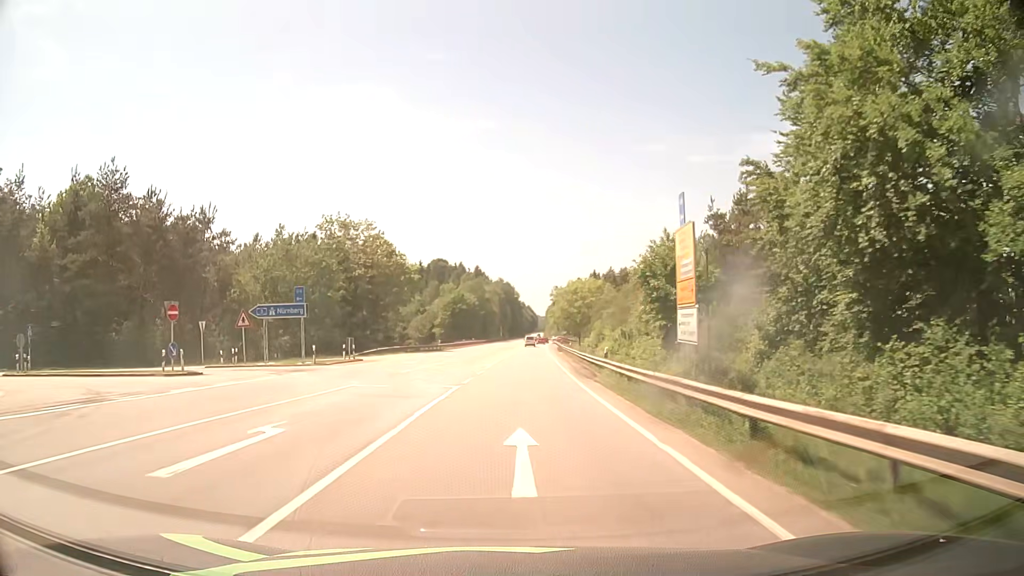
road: secondary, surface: asphalt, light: Day
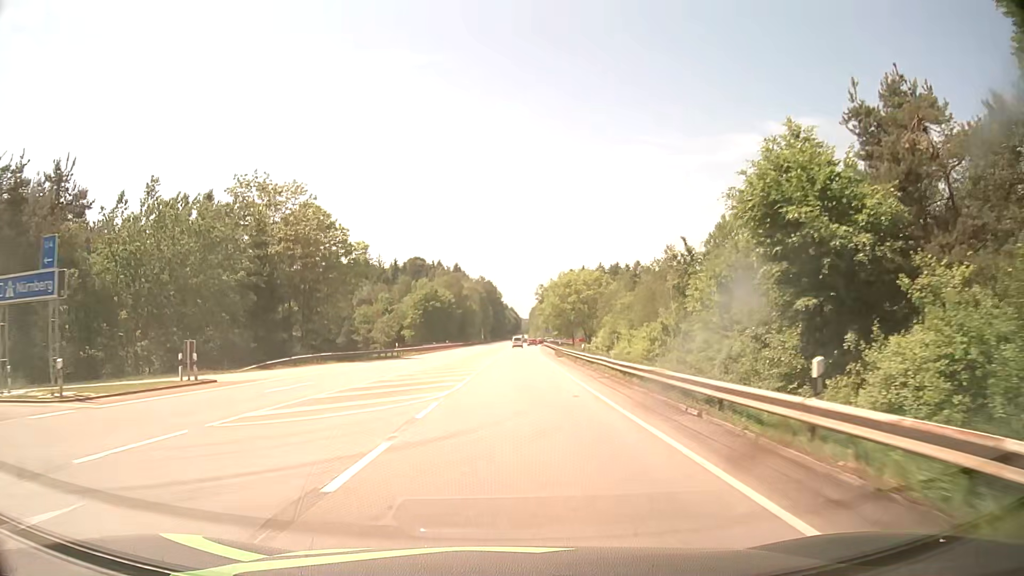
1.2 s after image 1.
(+0.3, +21.6) m; +1°
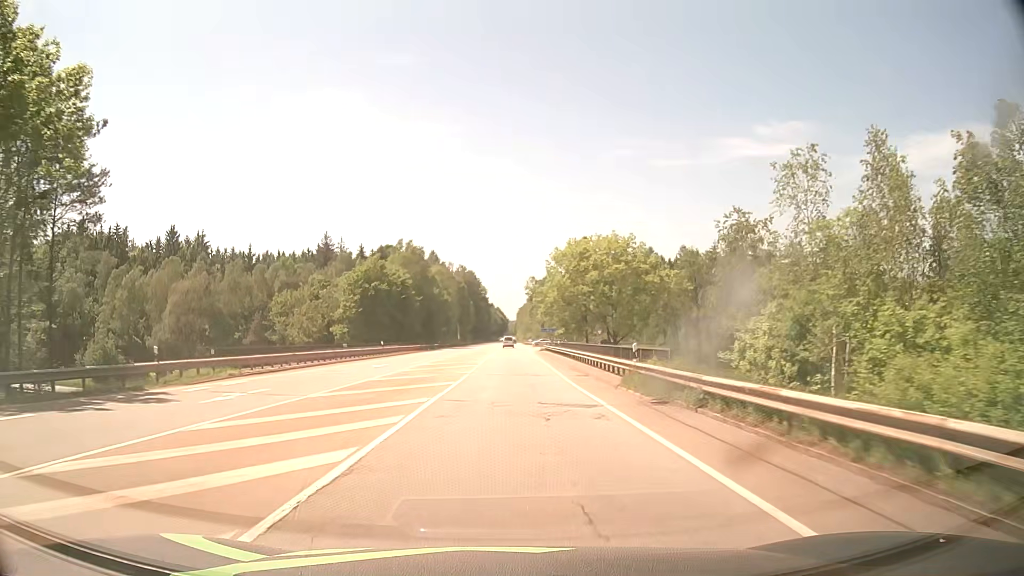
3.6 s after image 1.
(+0.7, +43.1) m; +1°
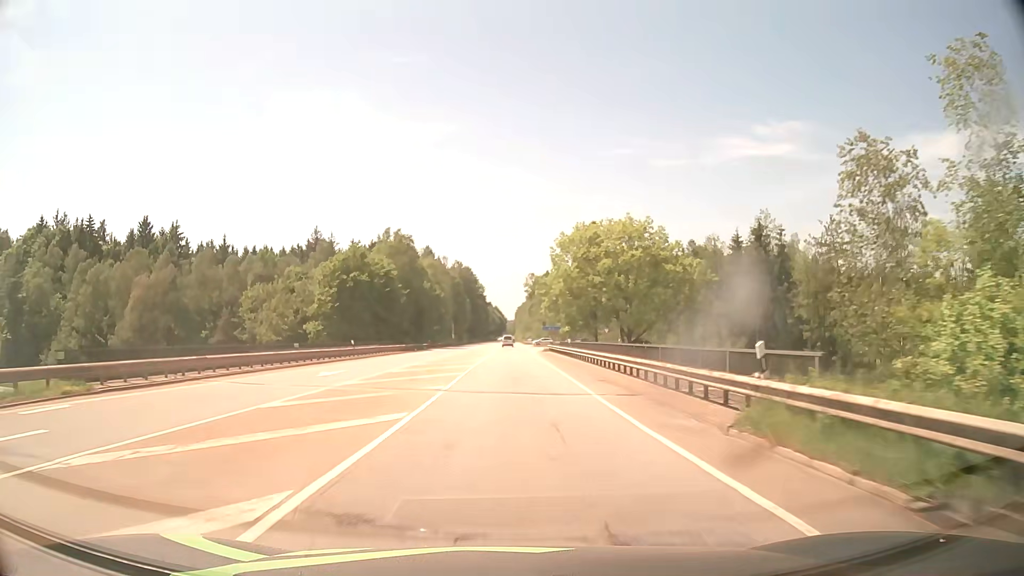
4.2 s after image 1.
(0.0, +10.7) m; 0°
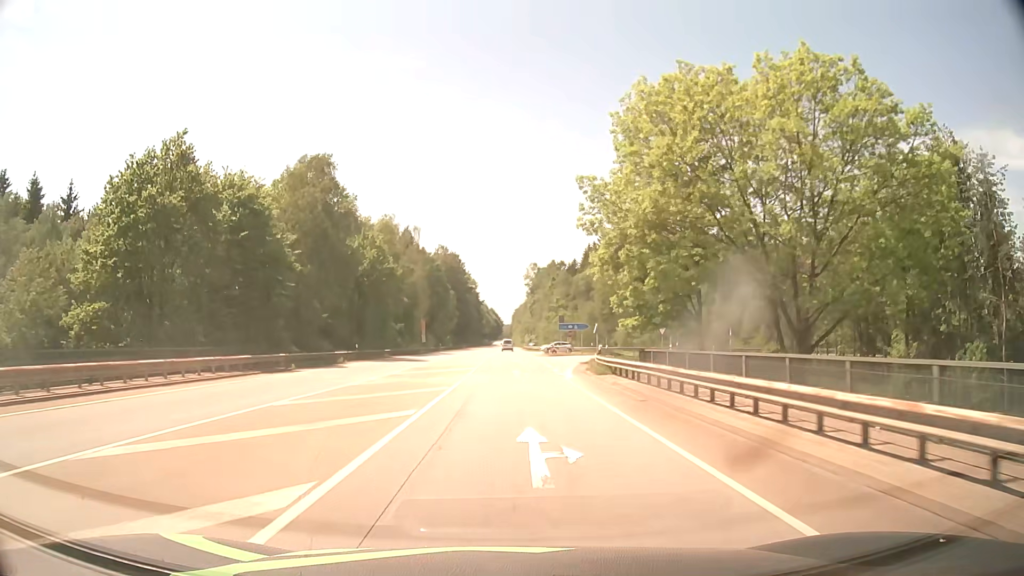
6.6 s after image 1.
(0.0, +42.9) m; 0°
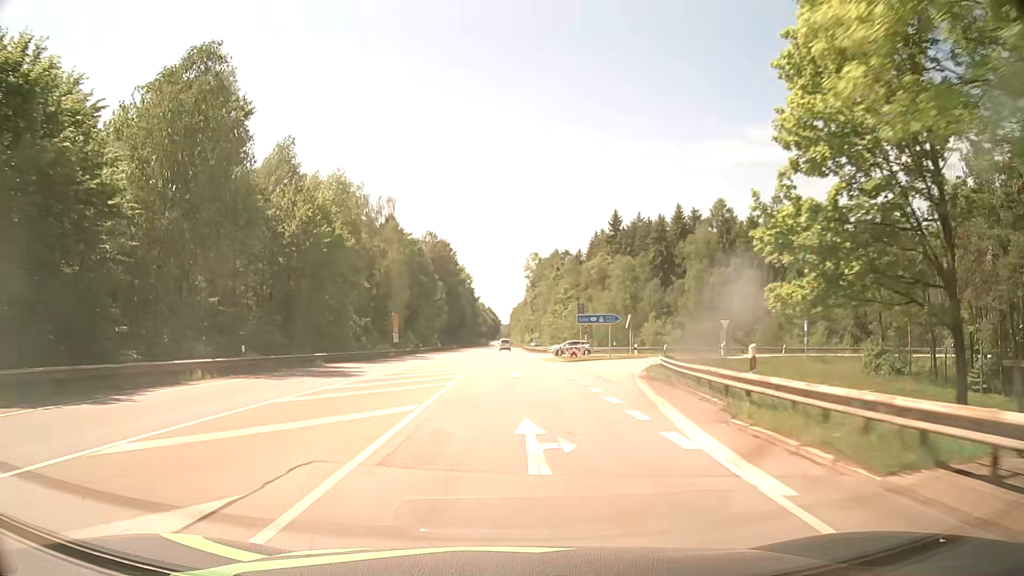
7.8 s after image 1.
(+0.1, +21.5) m; 0°
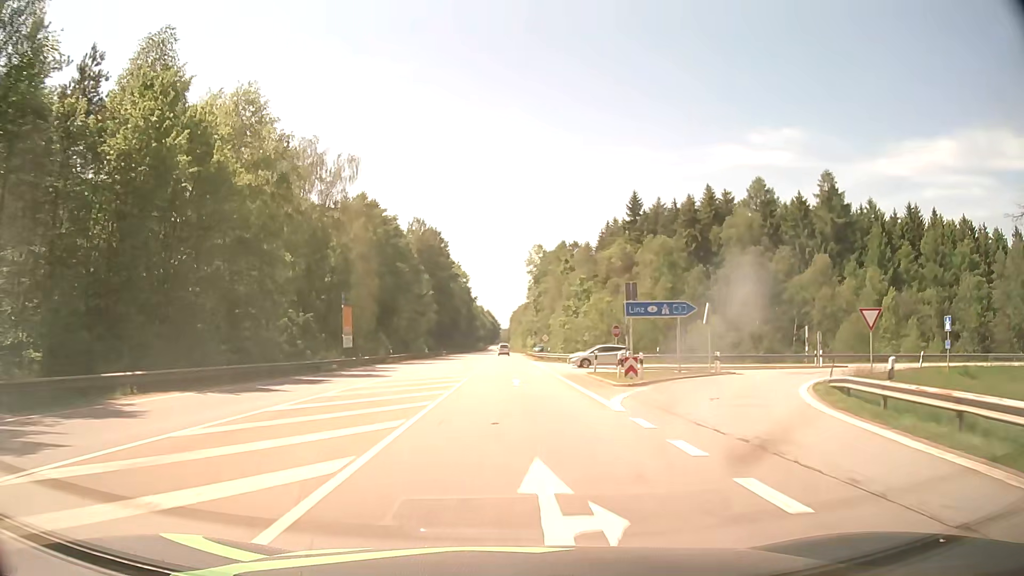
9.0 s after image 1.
(+0.1, +21.5) m; 0°
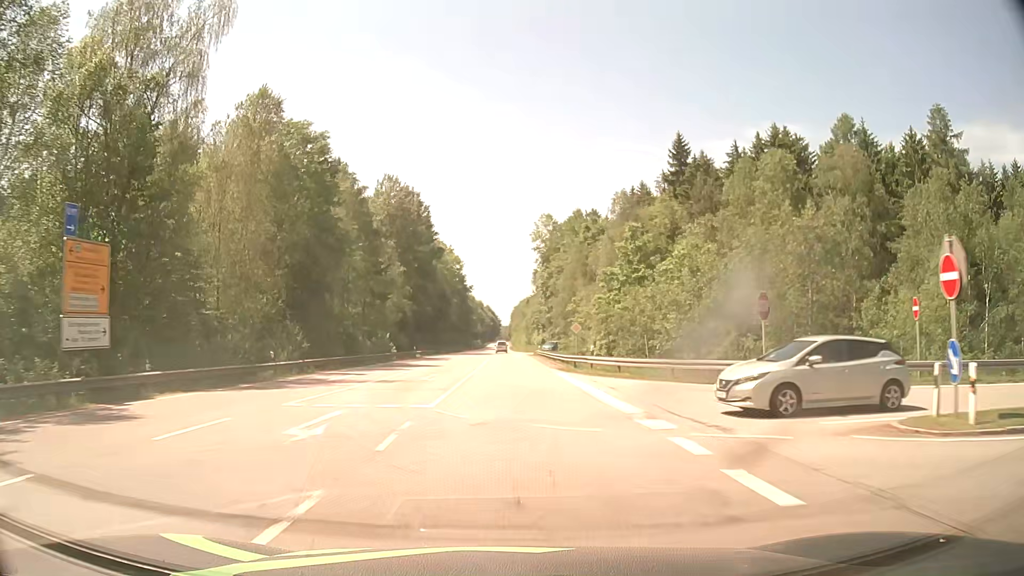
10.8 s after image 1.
(0.0, +32.2) m; 0°
(0, +10) (0, +20) (0, +30) (0, +40) (0, +50) (0, +60) (0, +70) (0, +80) (0, +90) (0, +100) m
